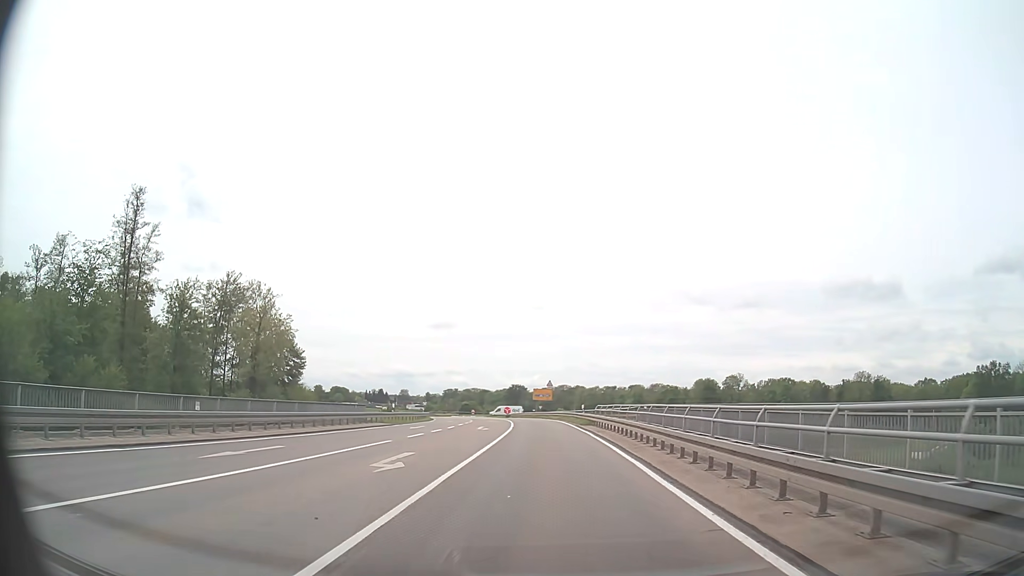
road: secondary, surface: asphalt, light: Day
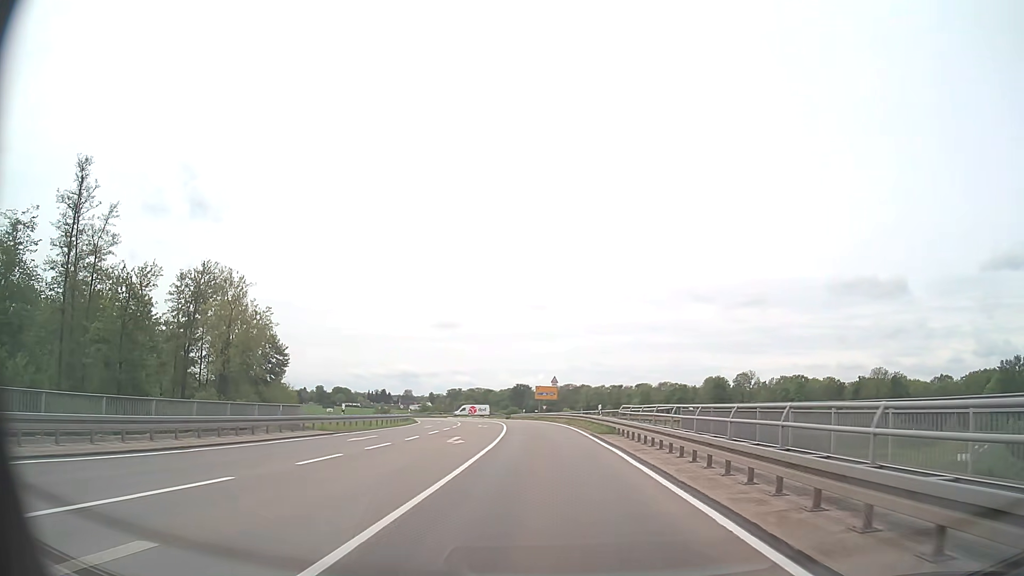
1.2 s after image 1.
(0.0, +12.0) m; 0°
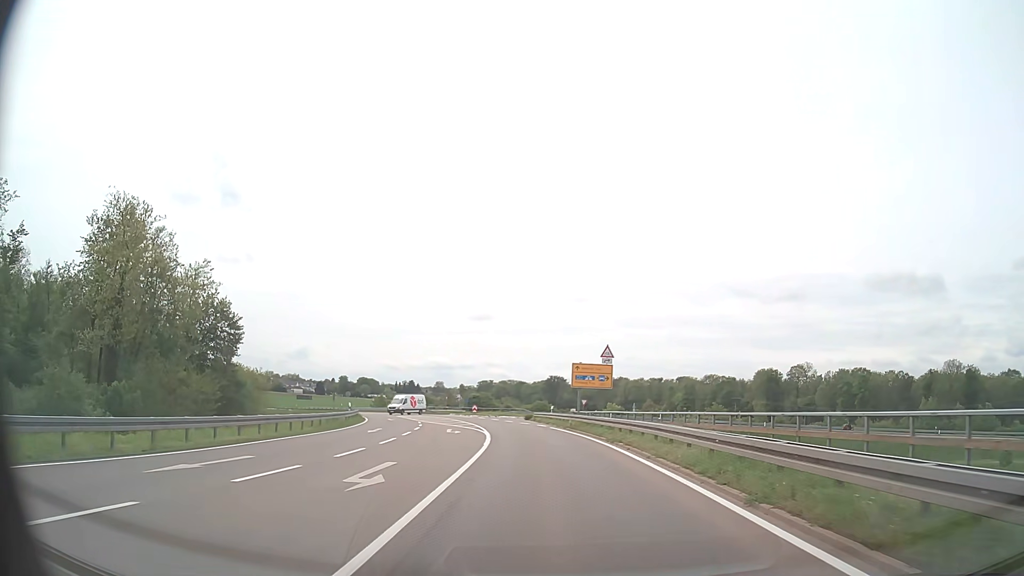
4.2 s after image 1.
(-0.9, +34.0) m; -3°
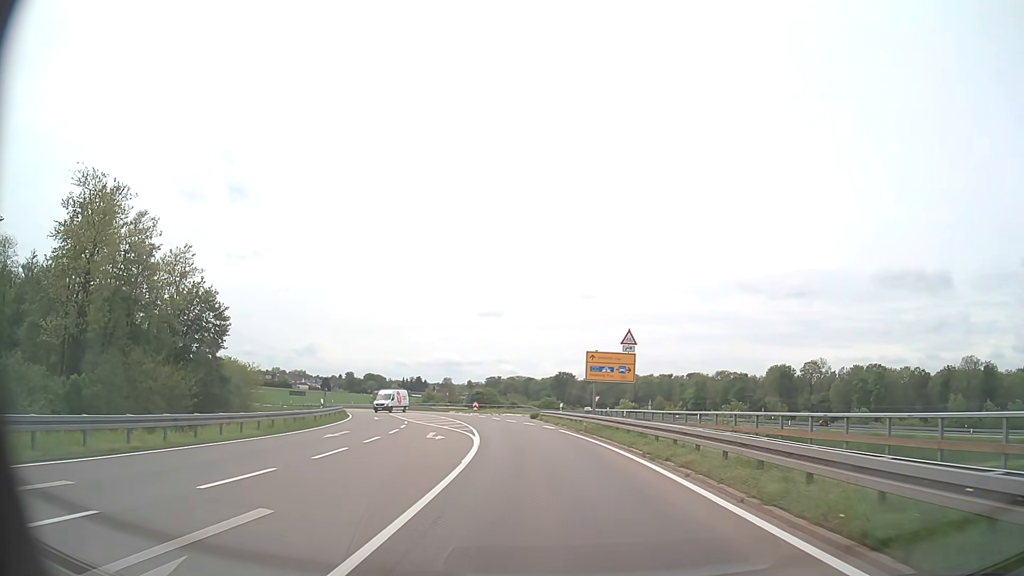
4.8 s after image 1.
(0.0, +7.1) m; -1°
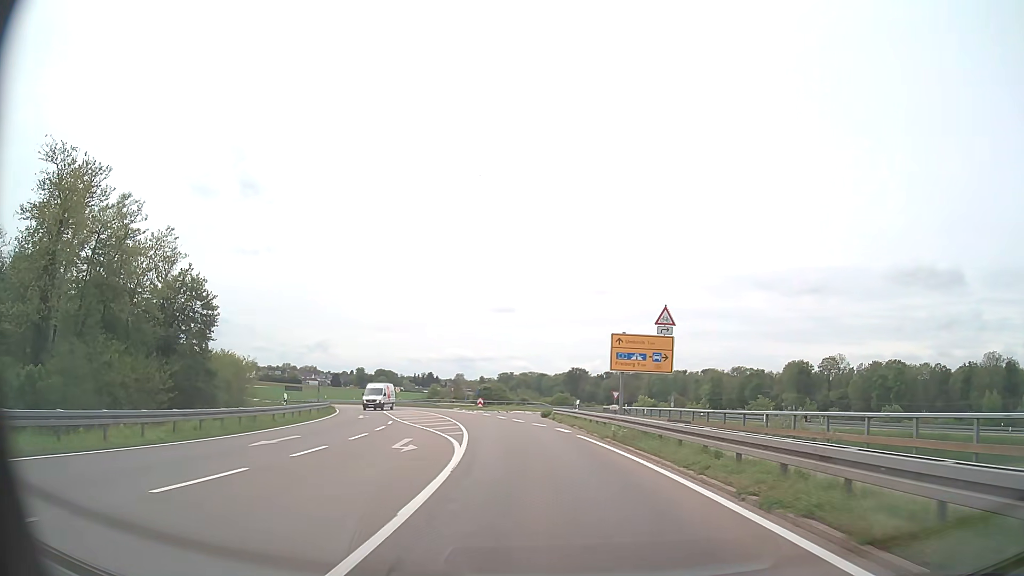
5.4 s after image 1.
(-0.1, +7.1) m; -1°
